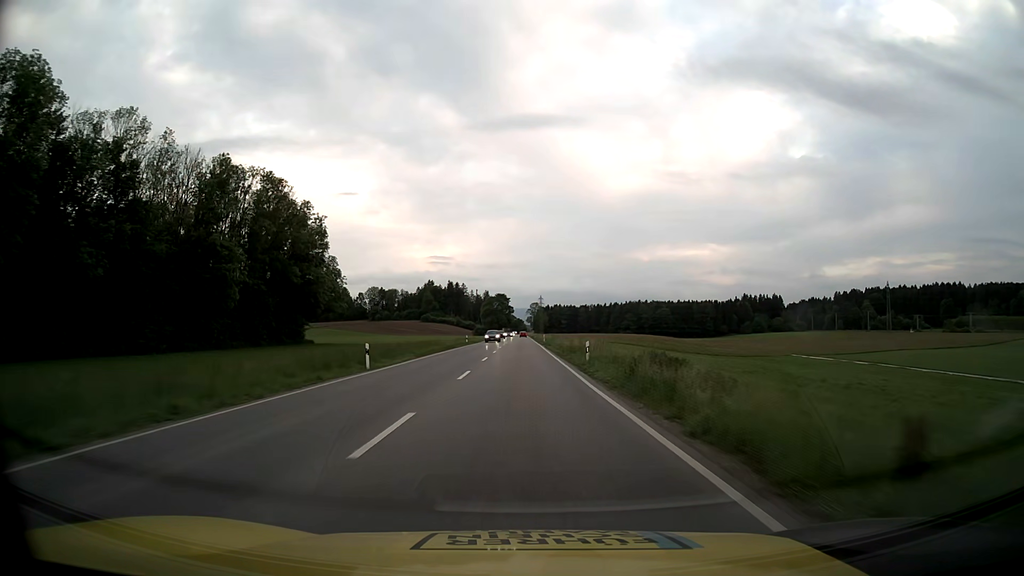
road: primary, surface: asphalt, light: Day
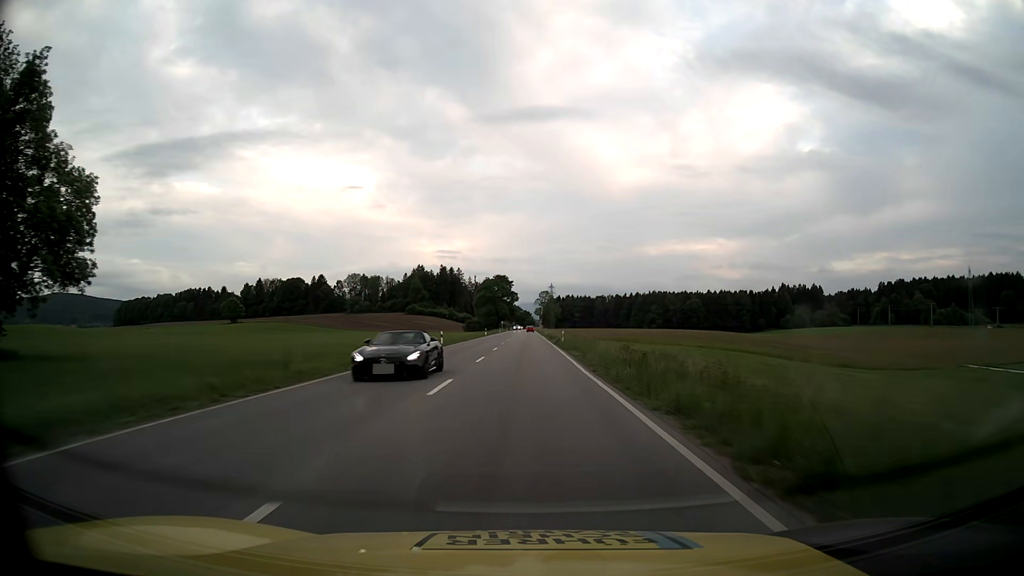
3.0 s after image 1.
(-0.6, +78.2) m; -1°
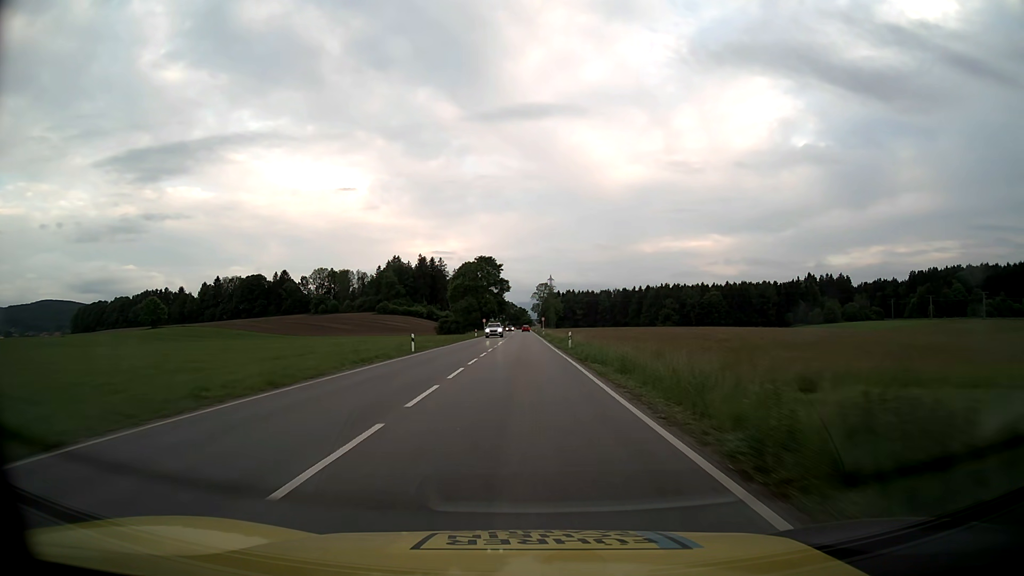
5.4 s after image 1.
(+0.1, +61.7) m; 0°
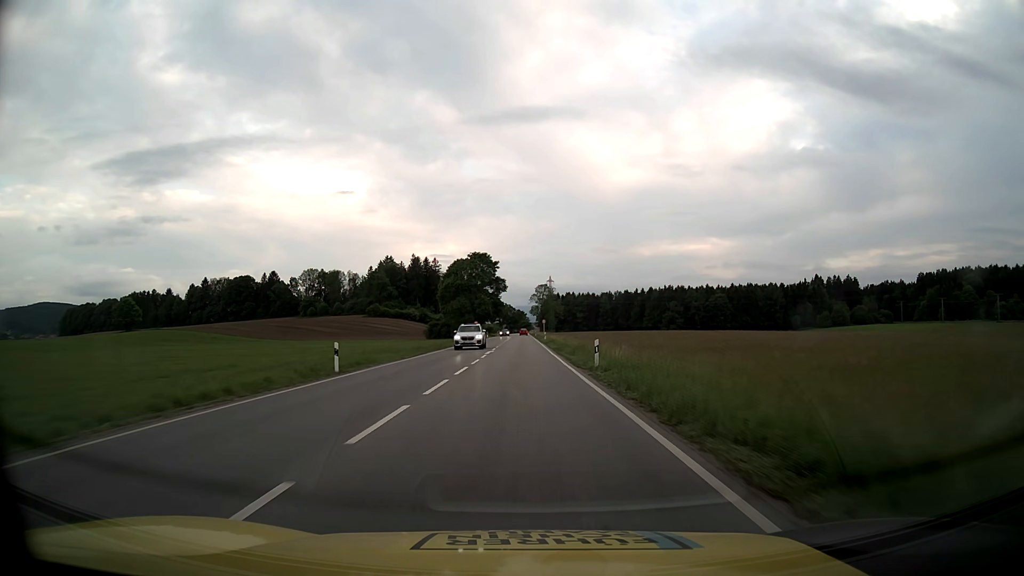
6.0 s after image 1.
(0.0, +15.5) m; 0°
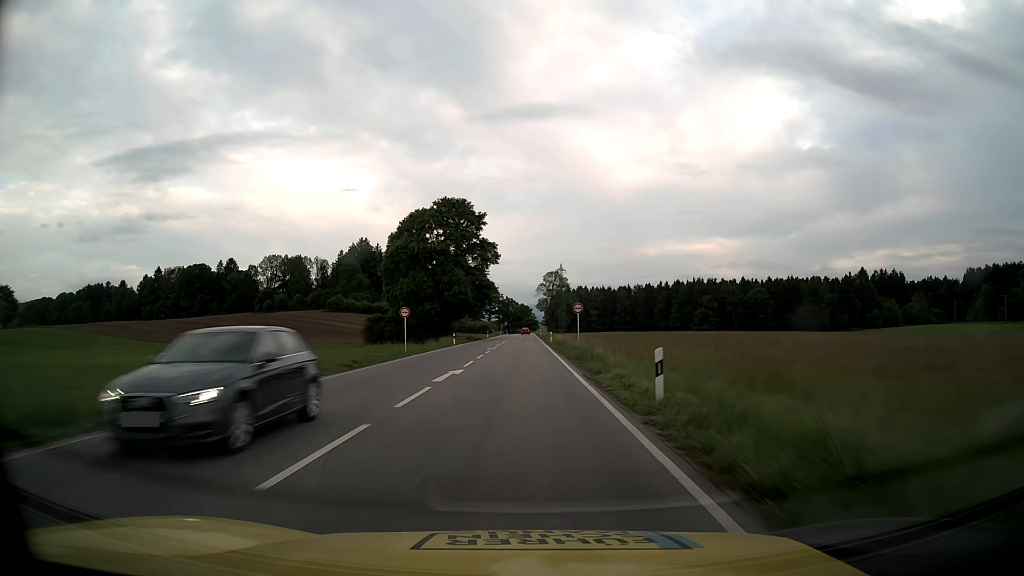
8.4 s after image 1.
(-0.1, +62.3) m; 0°
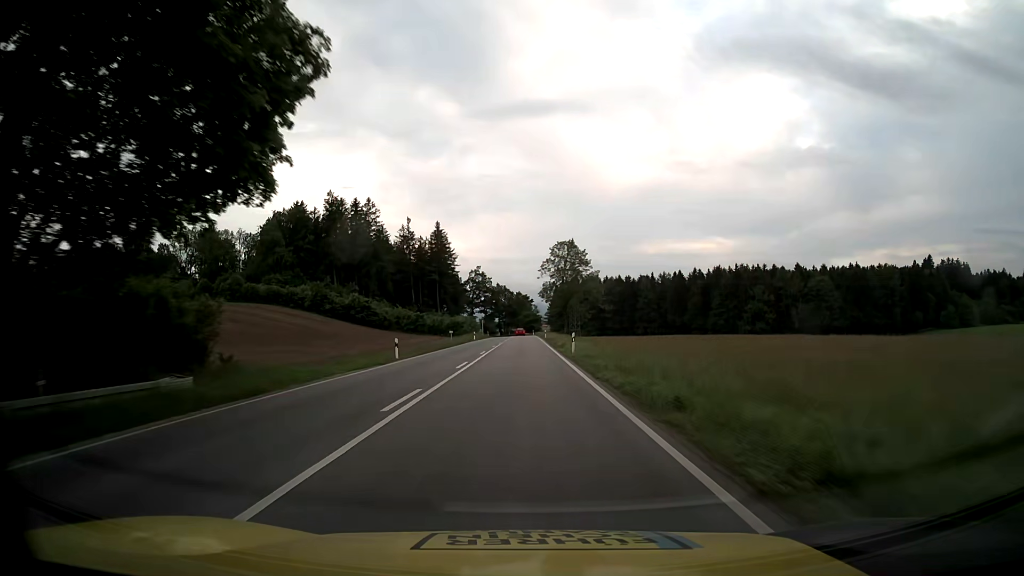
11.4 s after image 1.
(-0.1, +78.6) m; 0°
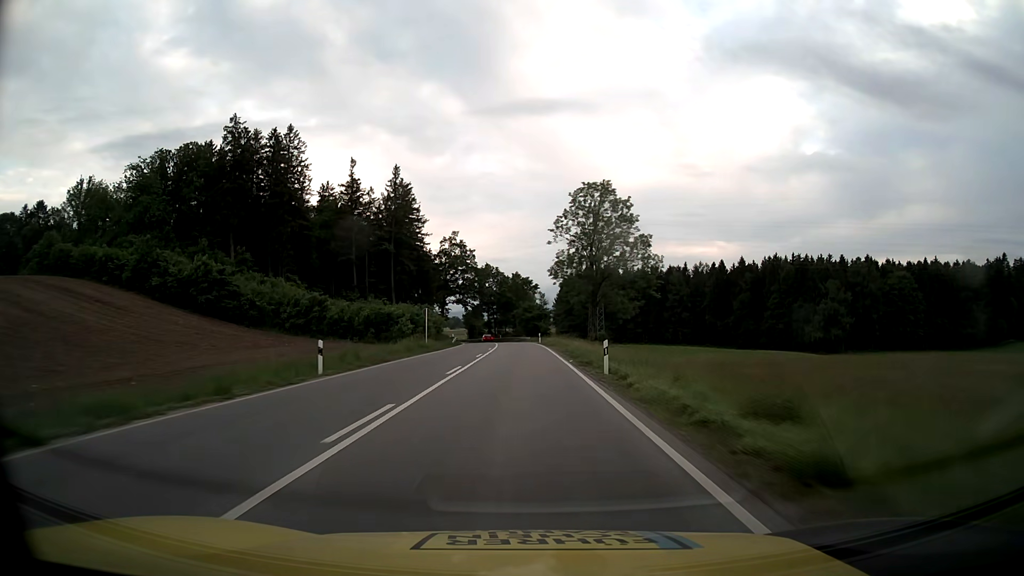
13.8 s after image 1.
(-0.1, +63.2) m; 0°
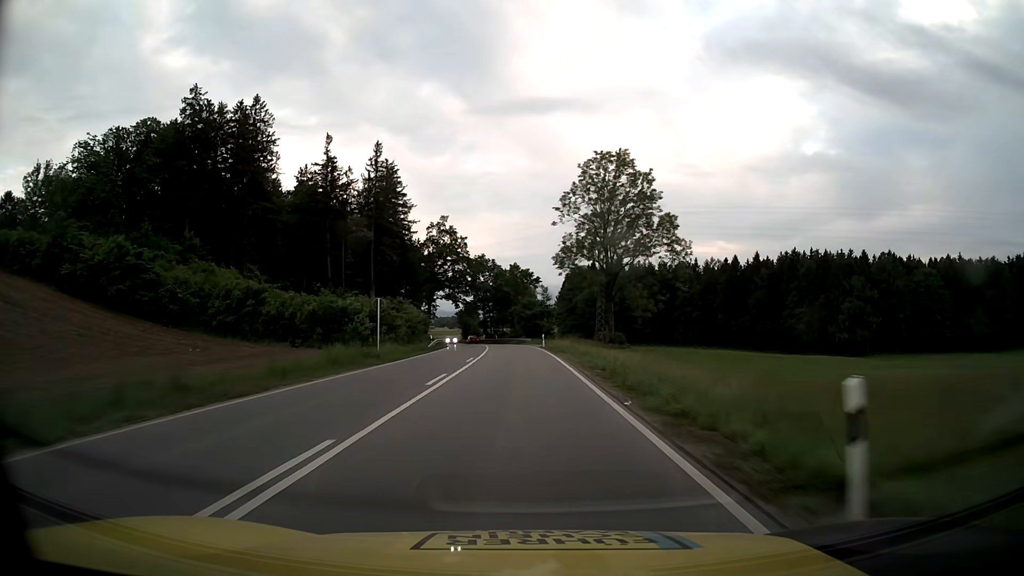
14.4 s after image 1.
(0.0, +15.8) m; 0°
(0, +10) (0, +20) (0, +30) (0, +40) (-1, +50) (-1, +60) (-2, +70) (-3, +80) (-4, +90) (-6, +100) m
